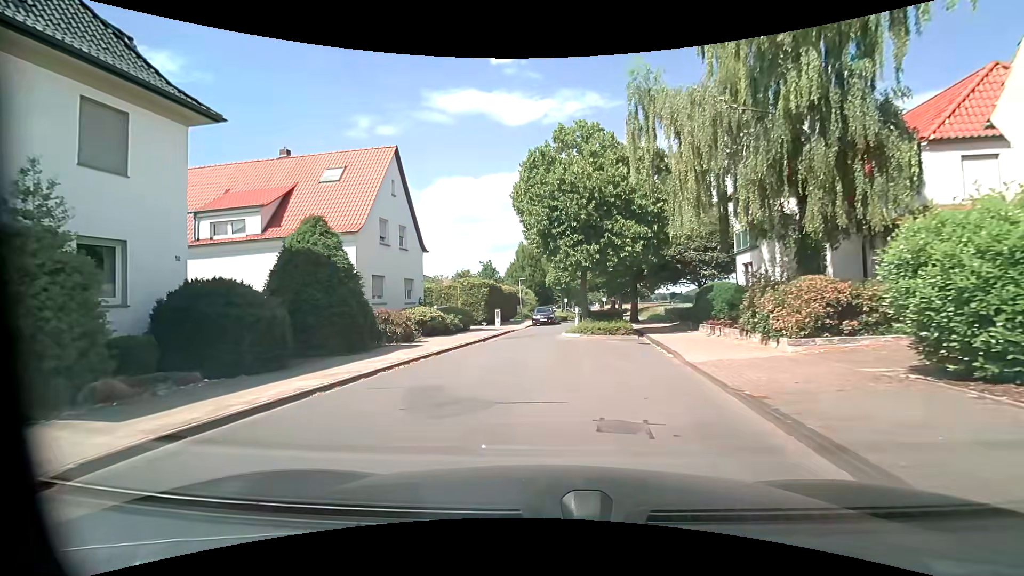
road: unclassified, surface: asphalt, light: Day
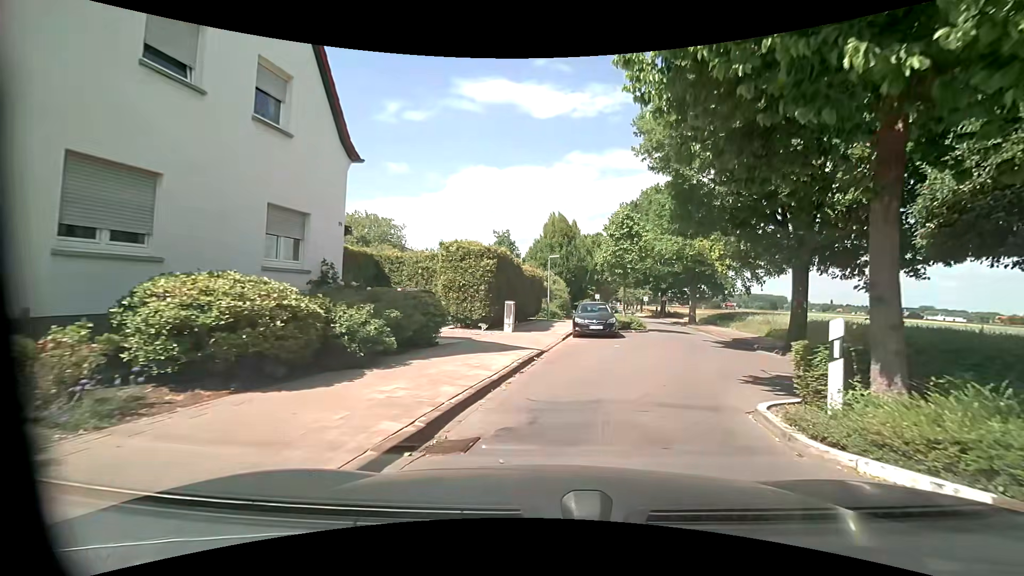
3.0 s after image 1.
(-1.5, +17.5) m; -4°
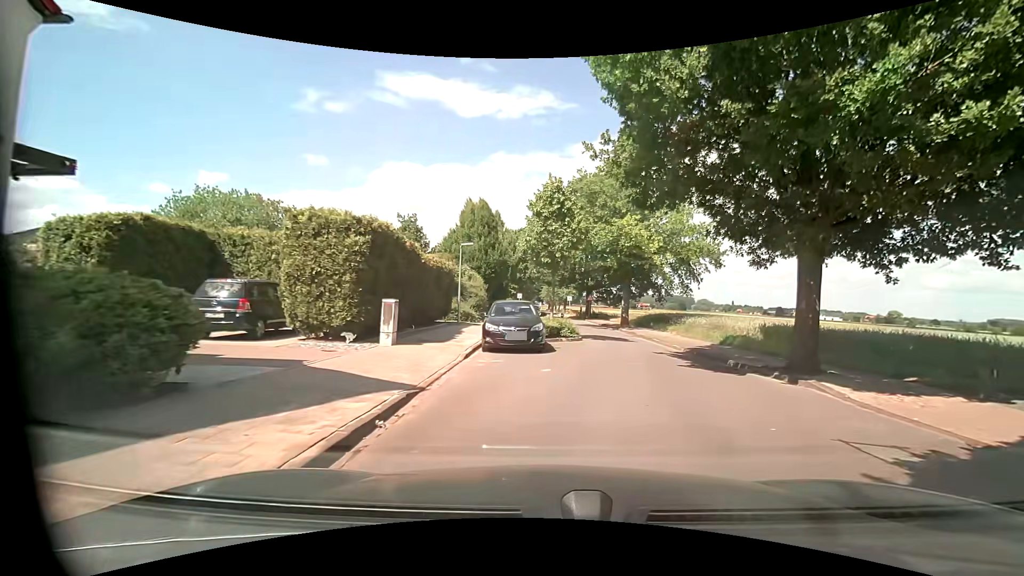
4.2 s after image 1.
(+0.5, +6.3) m; +10°
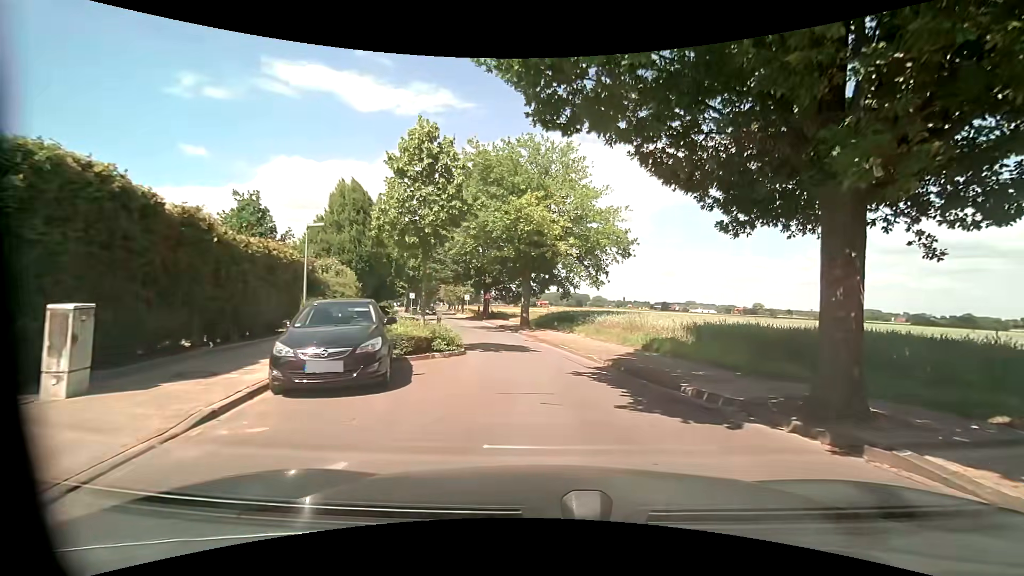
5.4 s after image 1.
(+0.6, +5.9) m; +13°
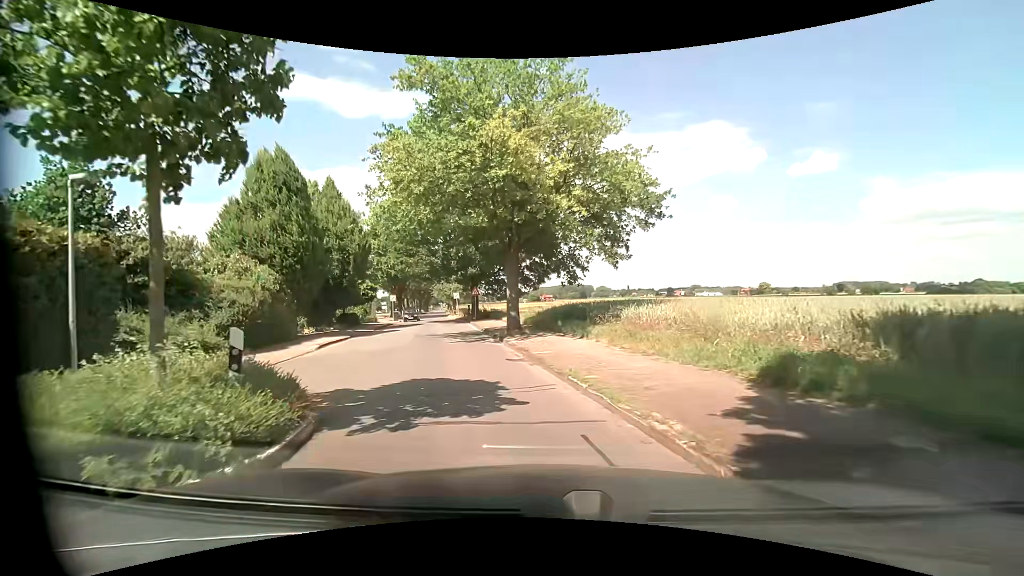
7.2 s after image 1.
(+0.1, +9.4) m; -2°
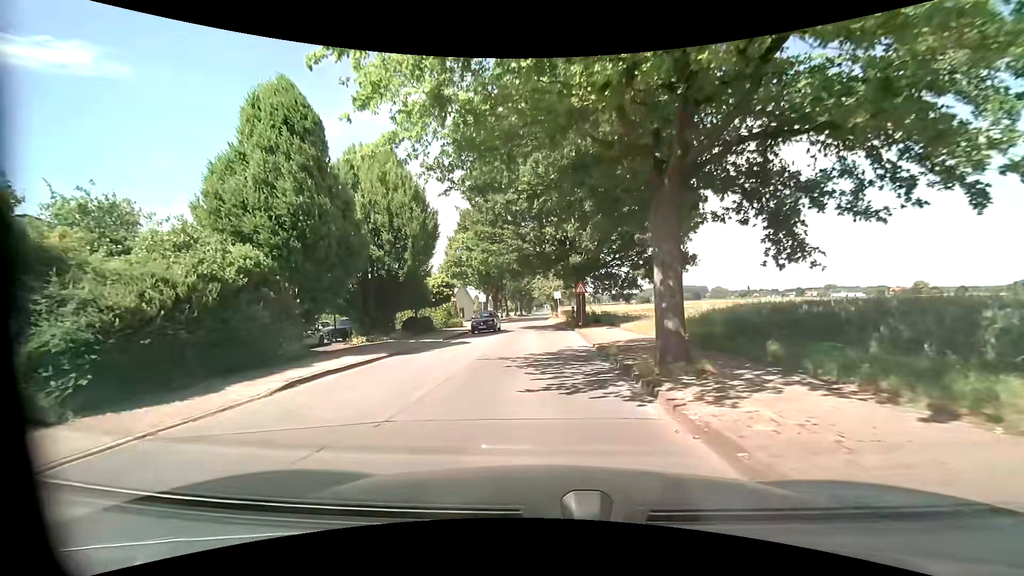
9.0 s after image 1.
(-1.1, +10.7) m; -11°
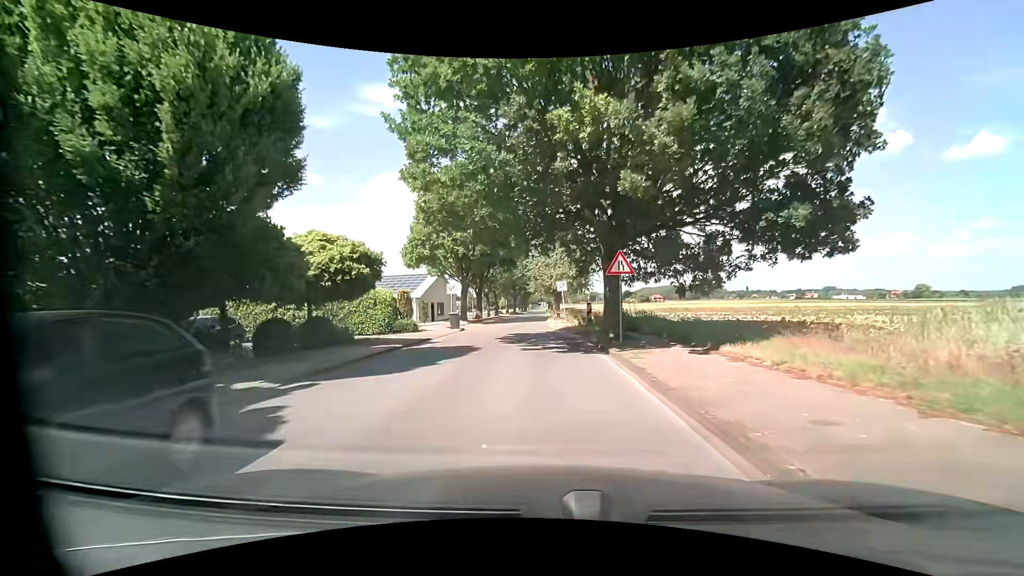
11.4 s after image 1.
(-0.4, +16.1) m; -1°
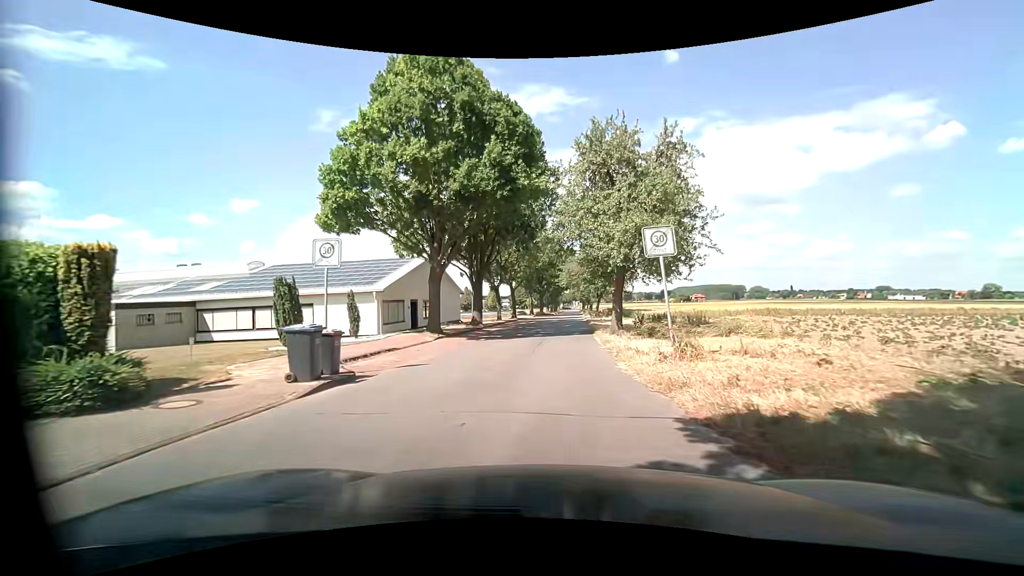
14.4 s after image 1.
(-0.5, +23.0) m; -4°
(0, +10) (0, +20) (+1, +30) (+1, +40) (+2, +50) (+3, +60) (+3, +70) (+4, +80) (+5, +90) (+5, +100) m
